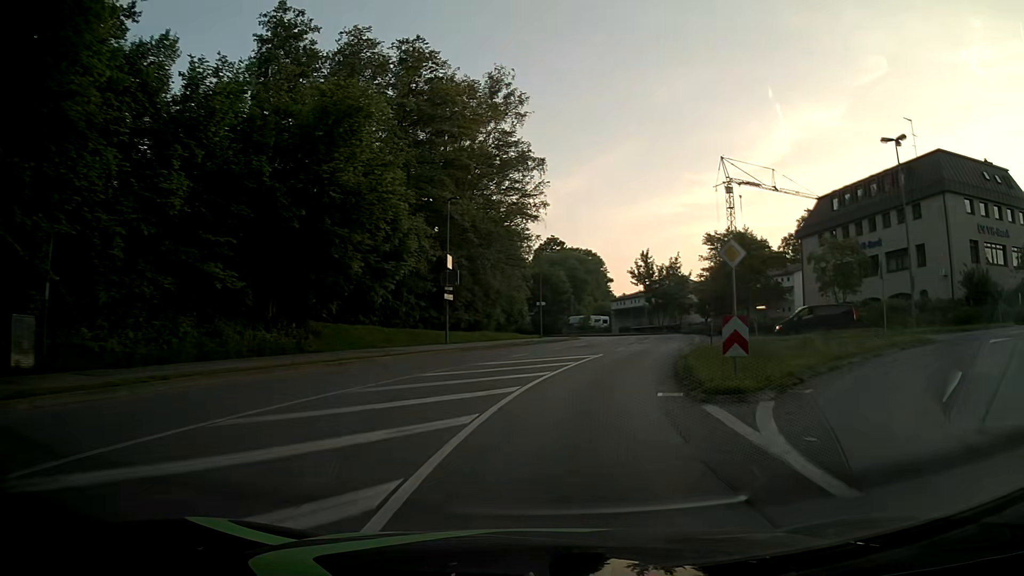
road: unclassified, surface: asphalt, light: Day
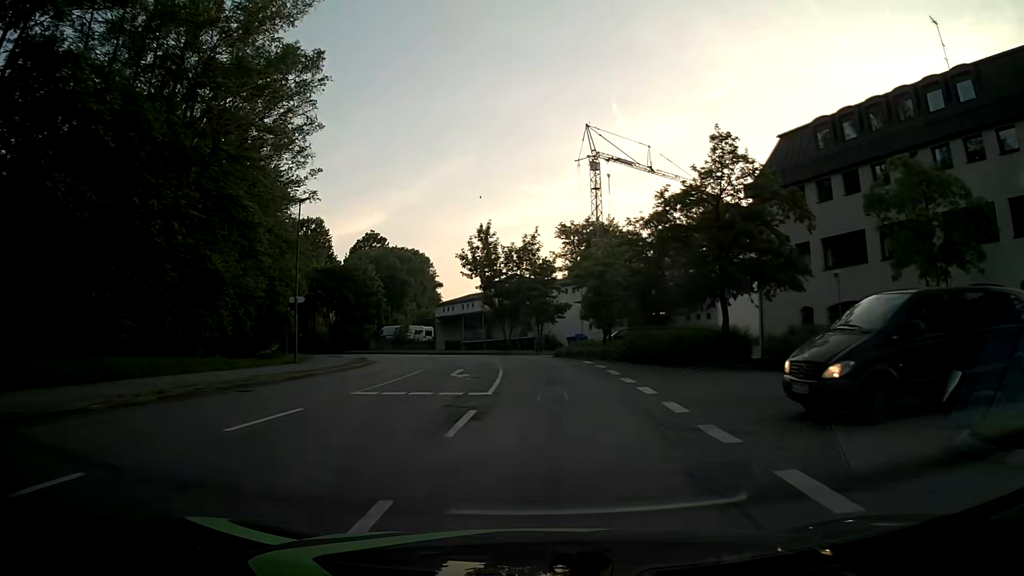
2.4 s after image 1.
(+3.8, +27.7) m; +14°
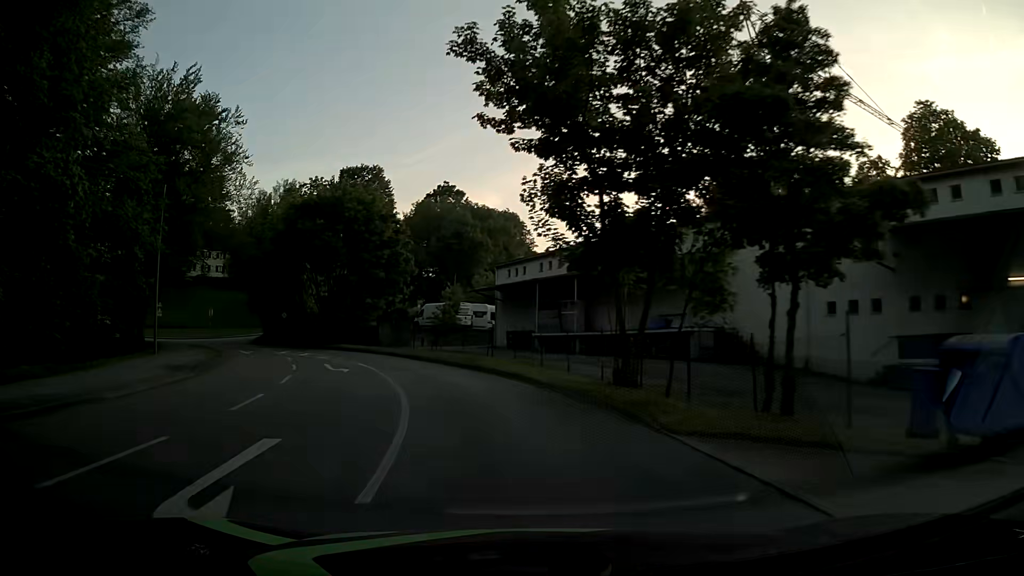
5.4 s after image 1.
(-1.4, +36.5) m; -10°
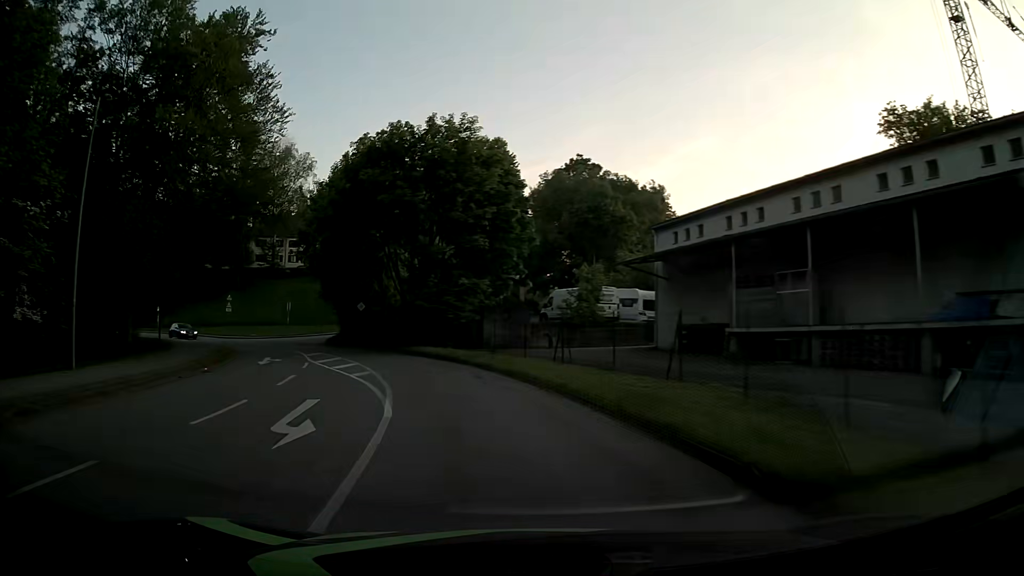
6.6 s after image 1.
(-1.4, +14.9) m; -11°
(-1, +10) (-3, +20) (-7, +29) (-12, +38) (-18, +45) (-25, +53) (-33, +59) (-41, +65) (-50, +70) (-59, +73) m
